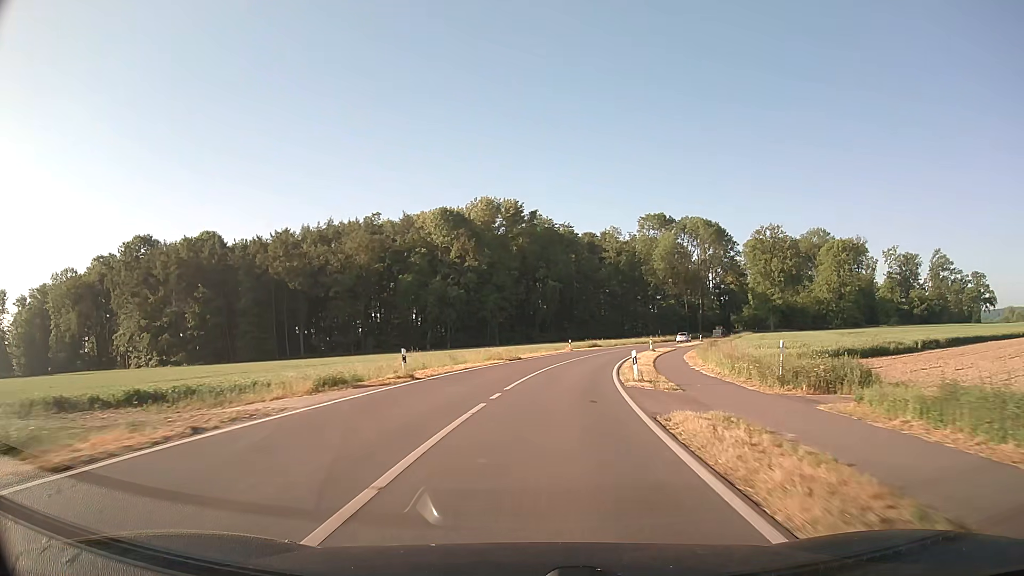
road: secondary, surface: asphalt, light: Day
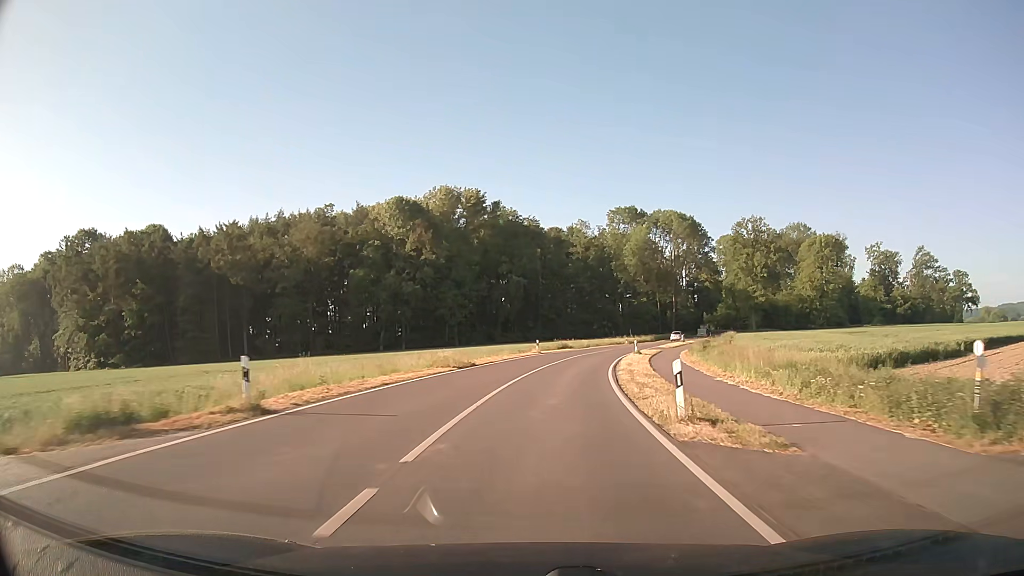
(+0.3, +10.9) m; +3°
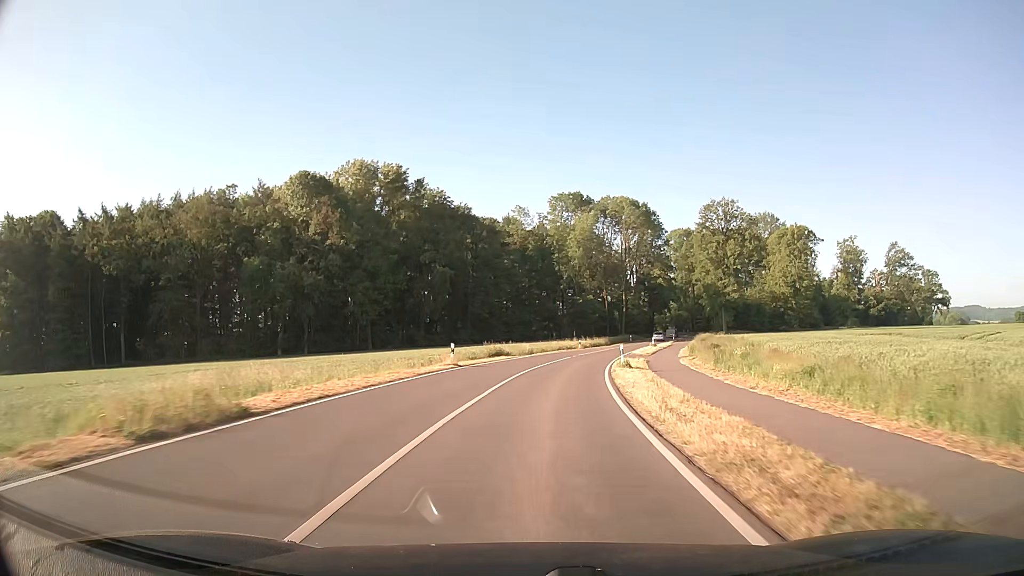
(+1.2, +21.8) m; +6°
